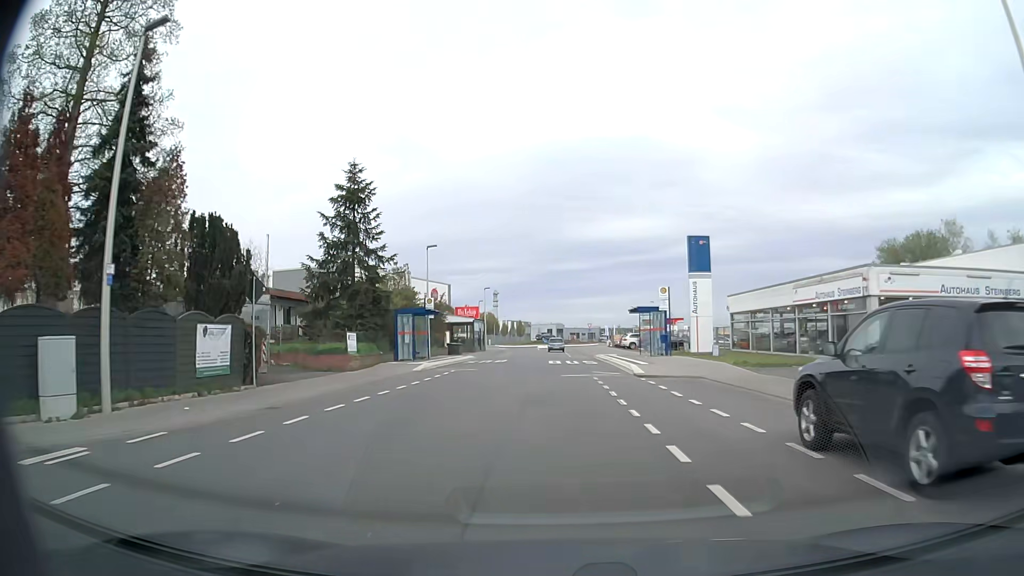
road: tertiary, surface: asphalt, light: Day
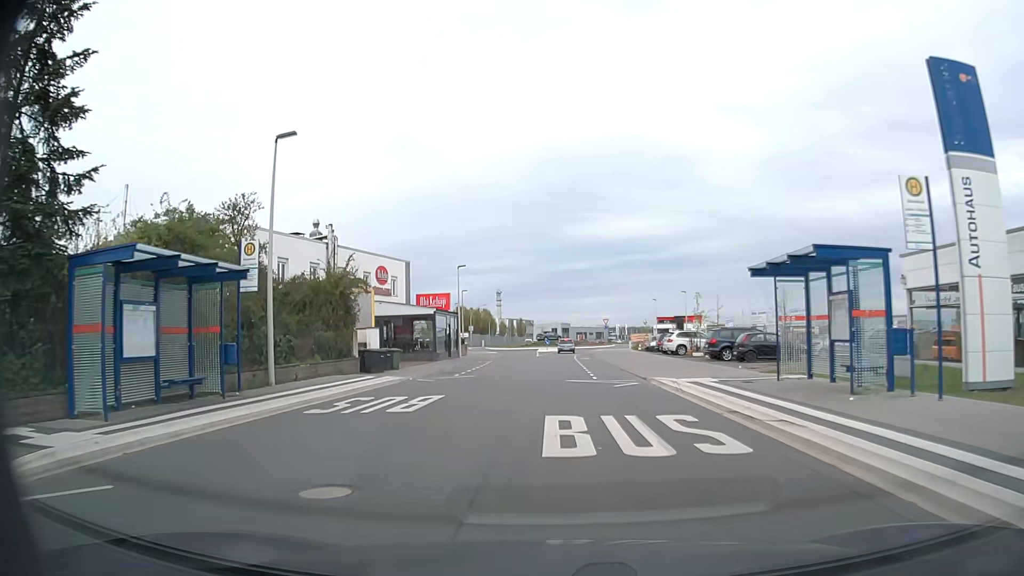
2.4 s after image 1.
(-0.1, +26.1) m; 0°
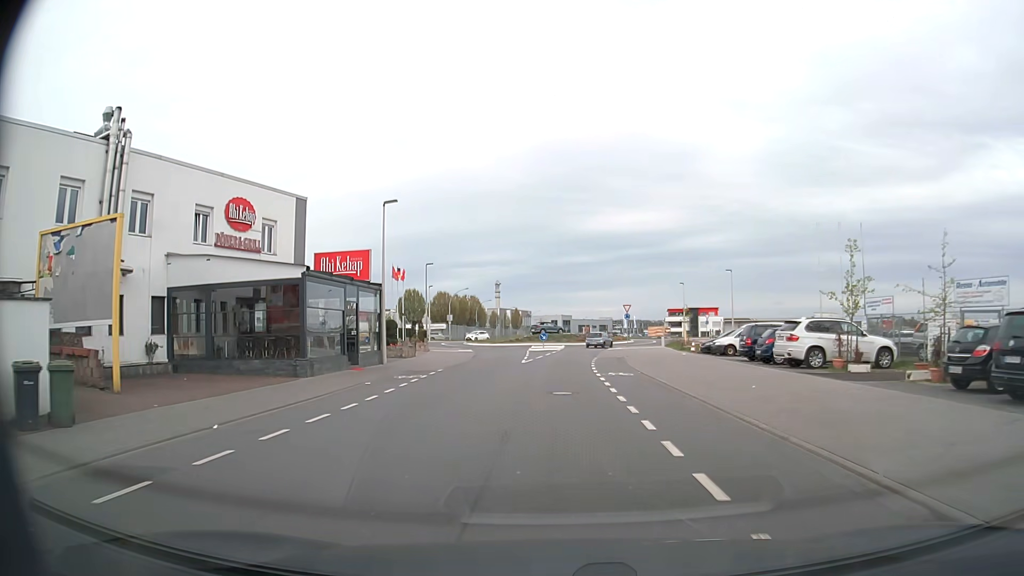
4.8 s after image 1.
(-0.1, +25.2) m; 0°
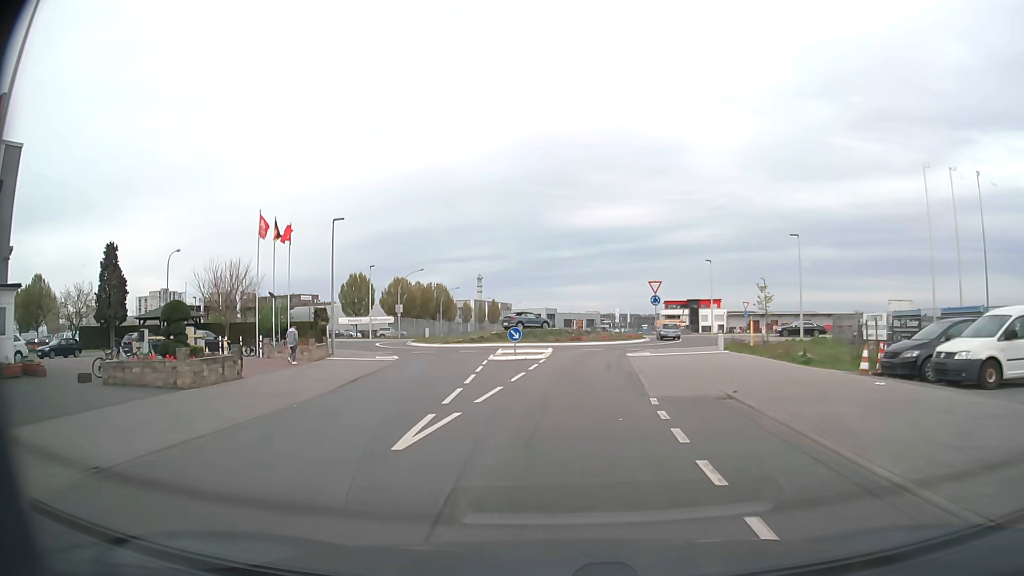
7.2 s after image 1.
(+0.1, +23.8) m; +2°
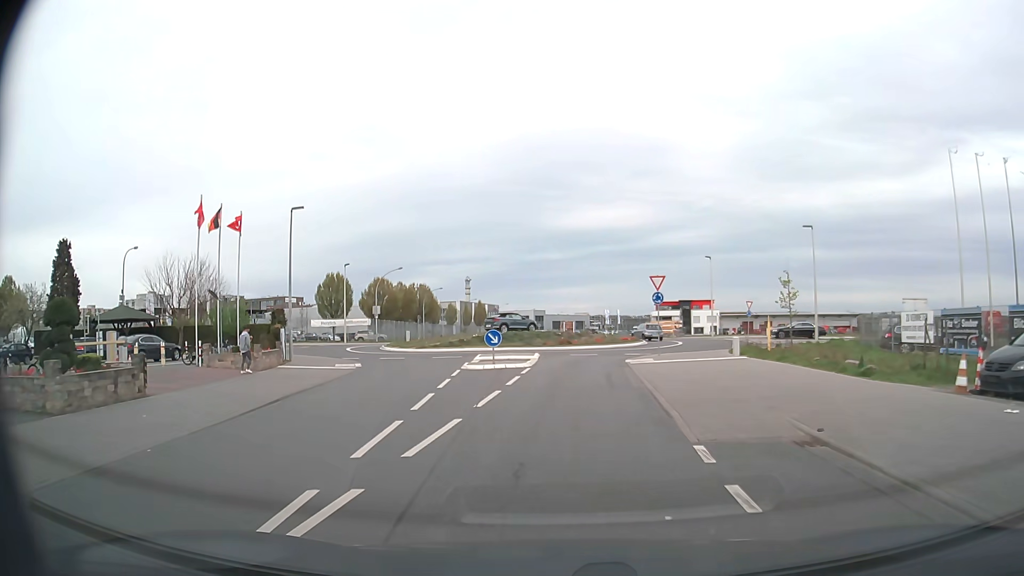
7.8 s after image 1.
(0.0, +4.8) m; +1°
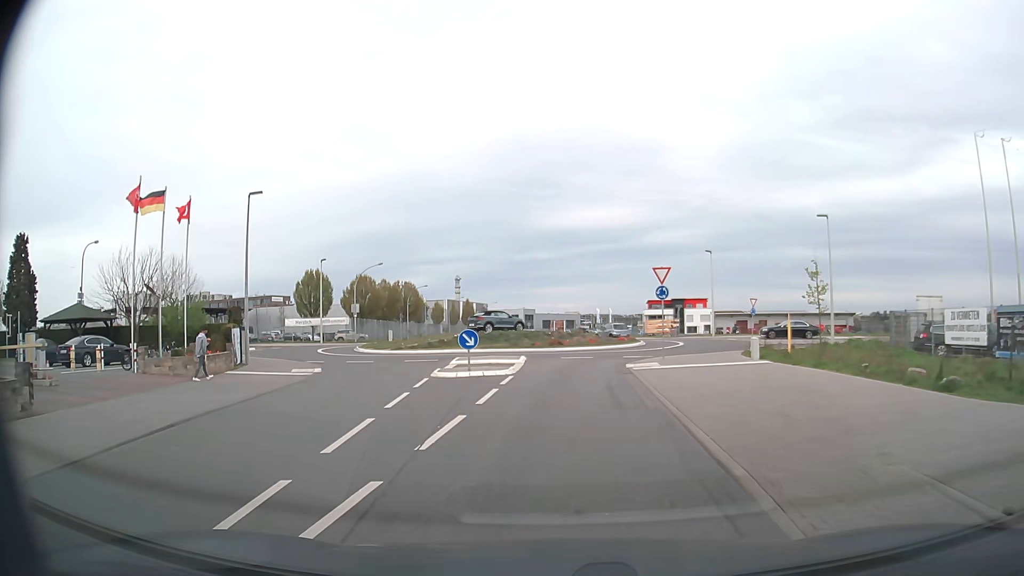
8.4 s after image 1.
(0.0, +4.1) m; +1°
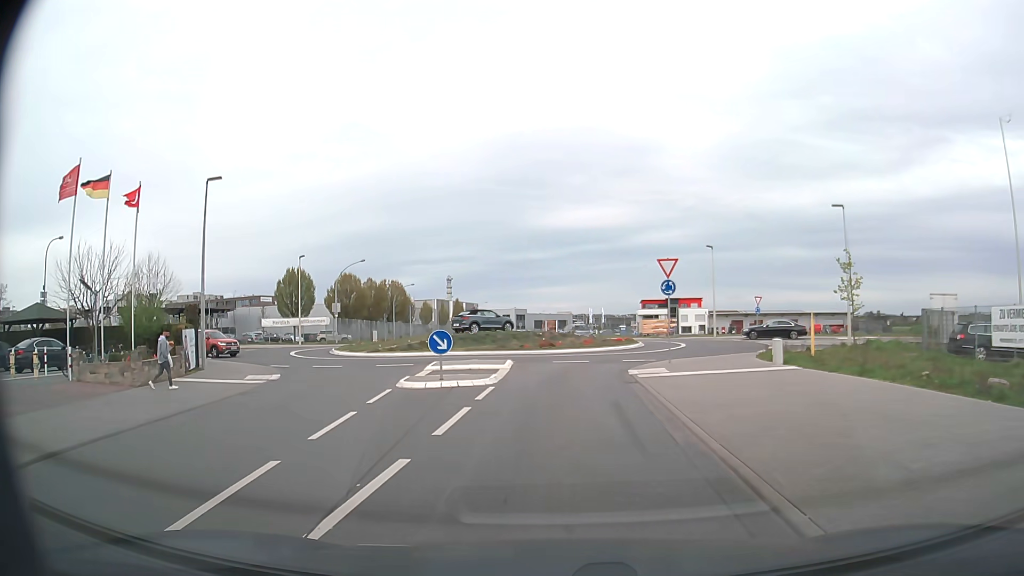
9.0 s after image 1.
(0.0, +3.4) m; +1°
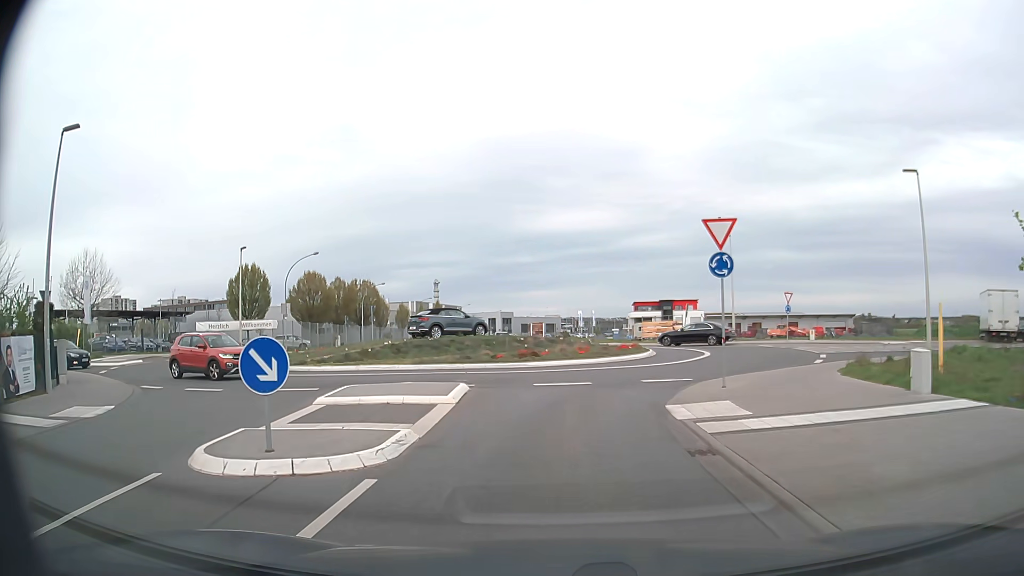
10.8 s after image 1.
(+0.1, +9.6) m; +1°
